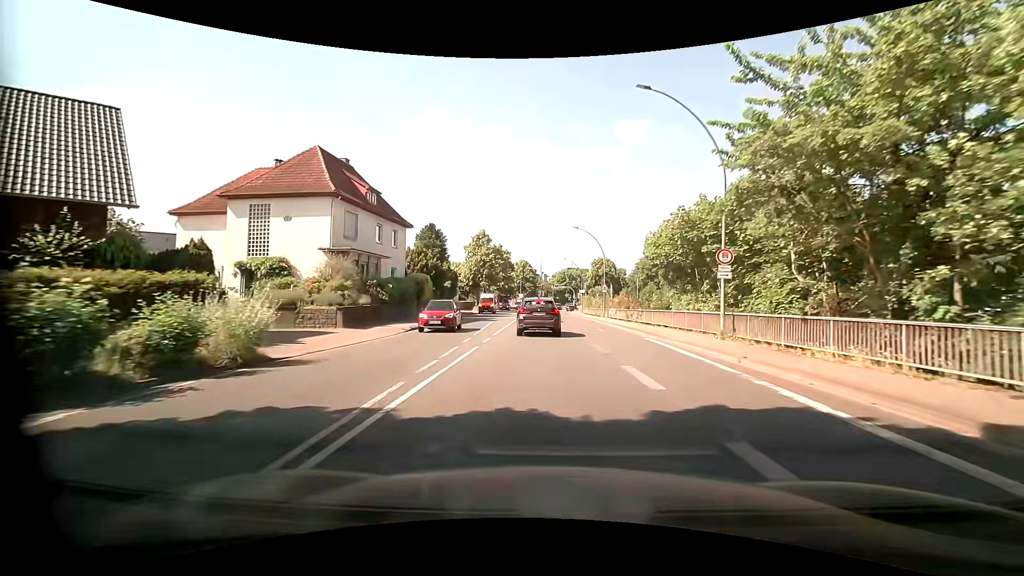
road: primary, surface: asphalt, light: Day
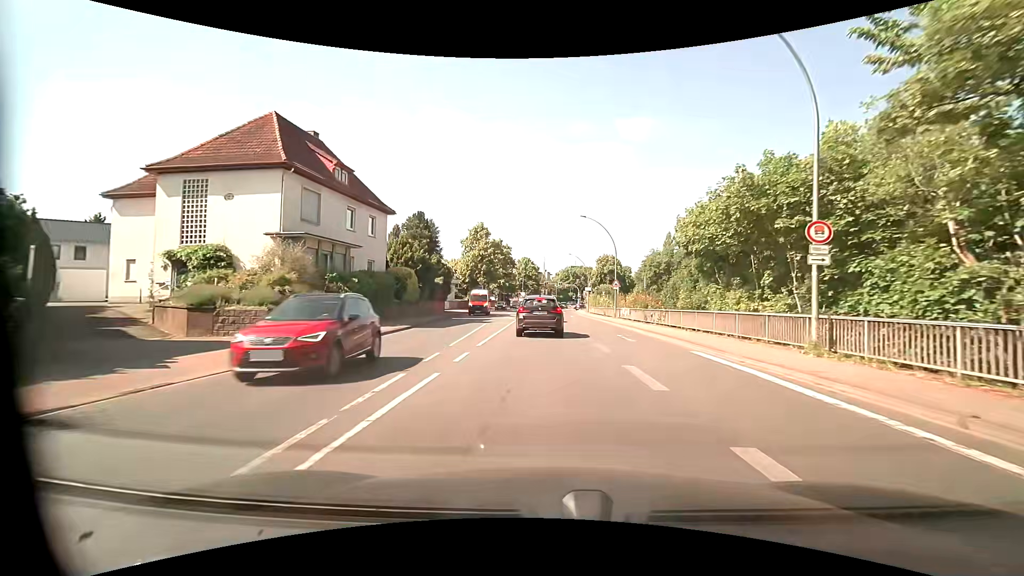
(0.0, +6.1) m; +1°
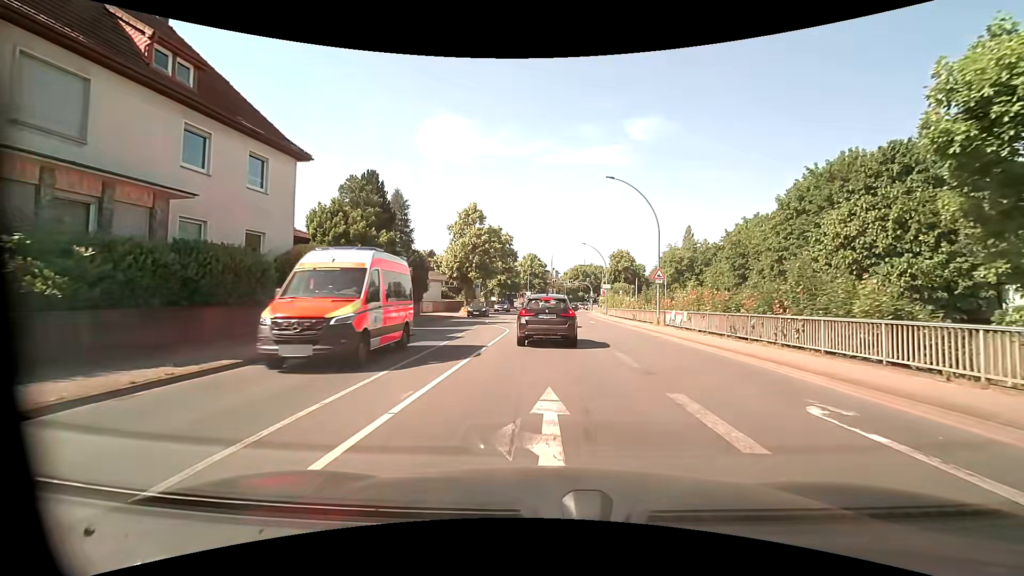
(-0.3, +14.6) m; -2°
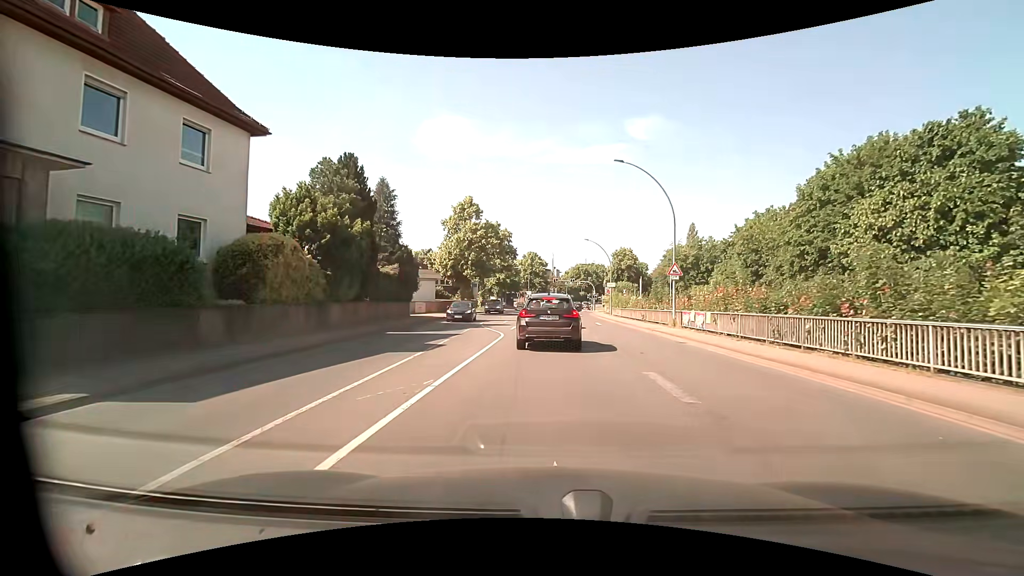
(0.0, +3.6) m; 0°
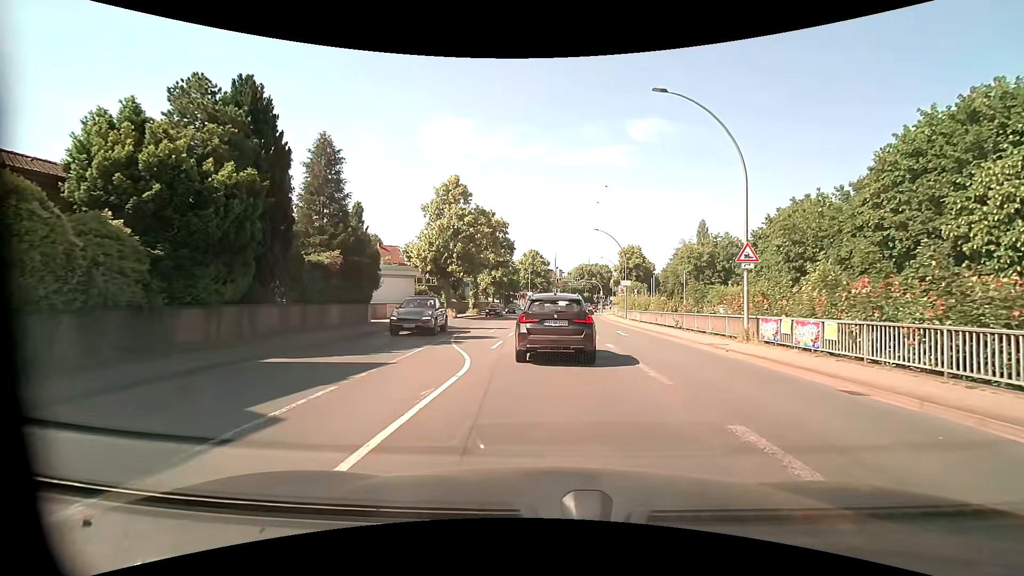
(0.0, +9.7) m; 0°
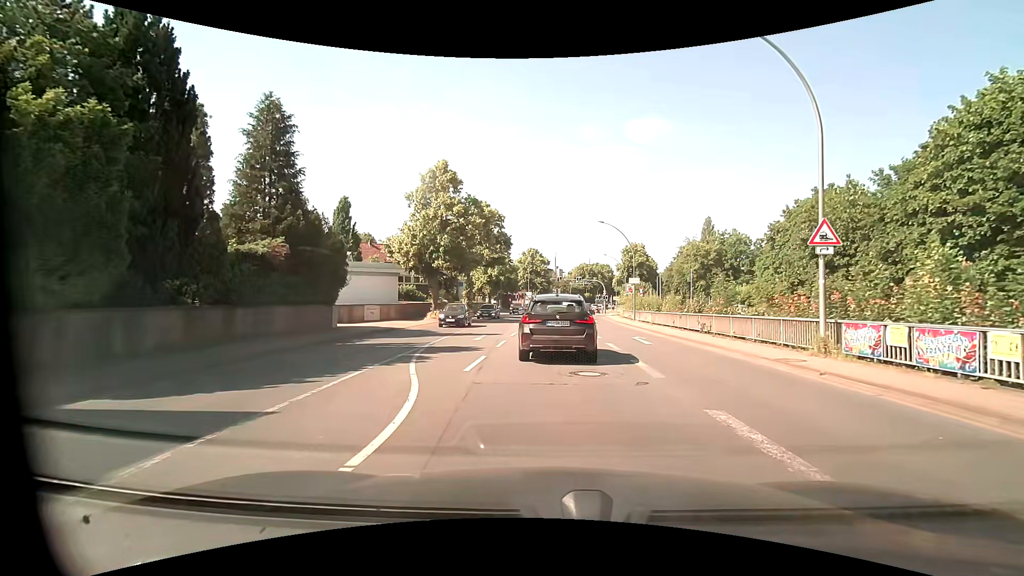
(0.0, +5.1) m; 0°
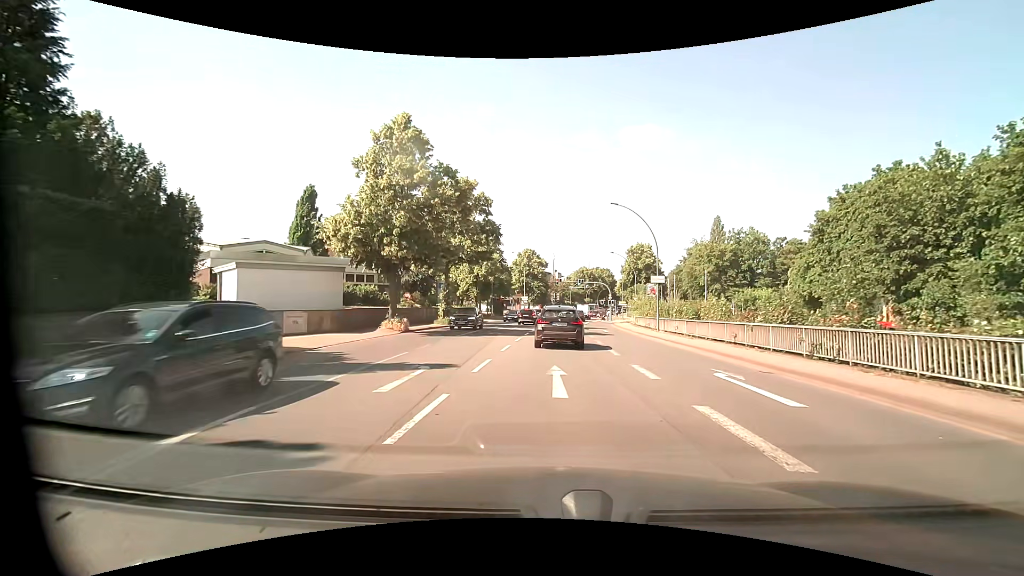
(+0.1, +11.4) m; +1°
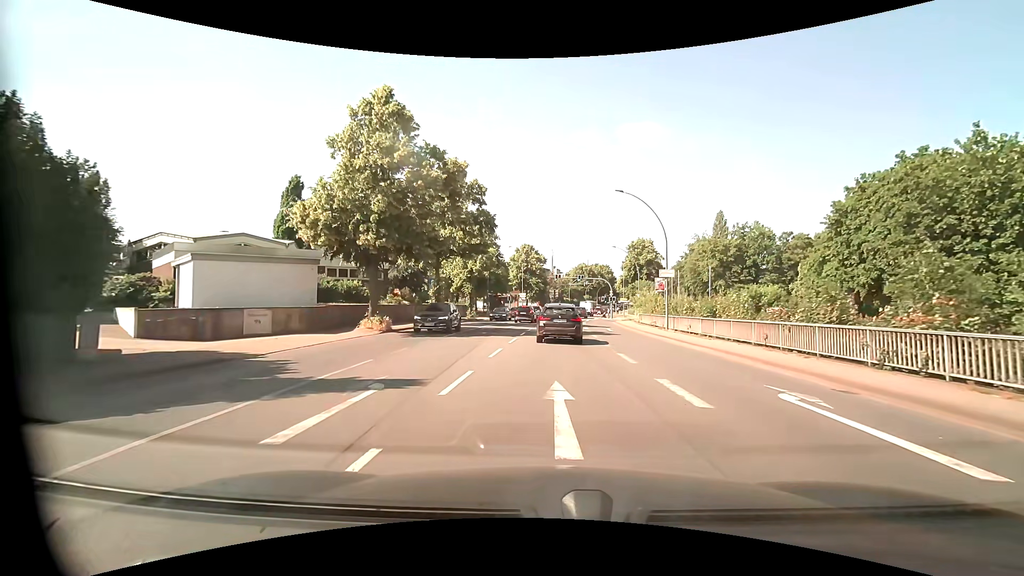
(0.0, +3.4) m; 0°
(0, +10) (0, +20) (0, +30) (+1, +40) (+2, +50) (+3, +60) (+4, +70) (+5, +80) (+7, +90) (+9, +99) m
